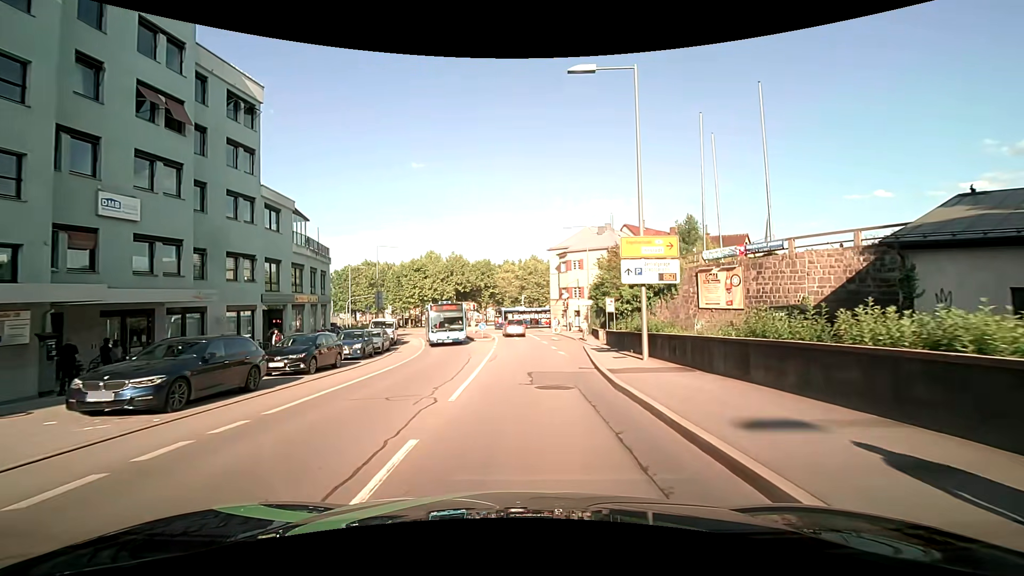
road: tertiary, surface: asphalt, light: Day
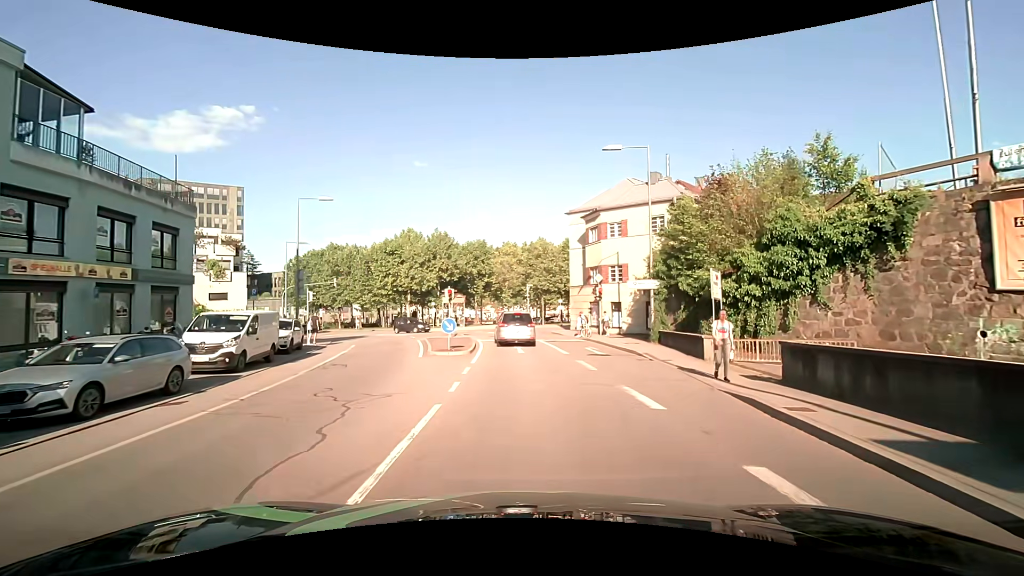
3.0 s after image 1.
(+0.2, +20.4) m; 0°
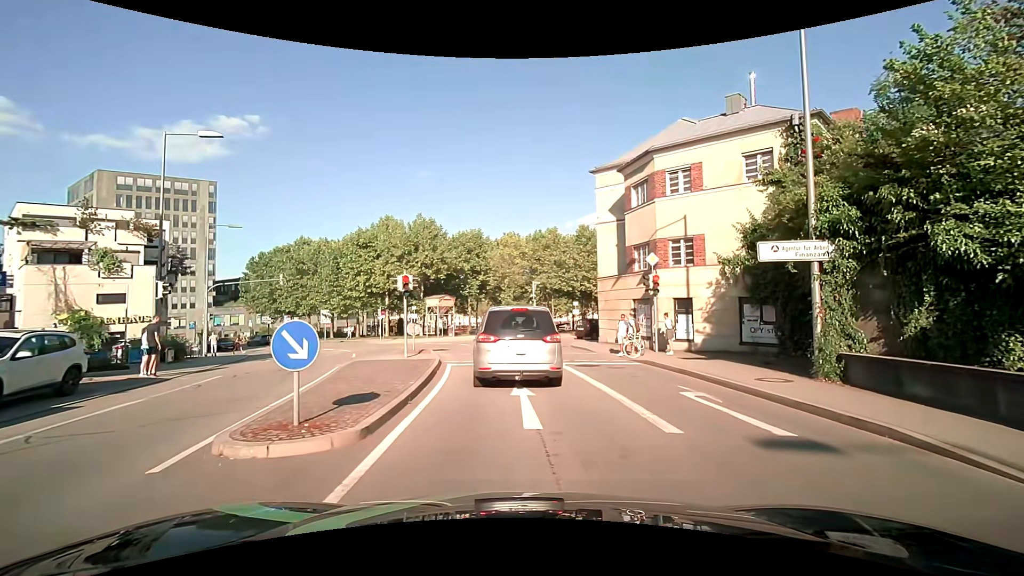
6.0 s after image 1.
(+0.1, +13.1) m; -2°
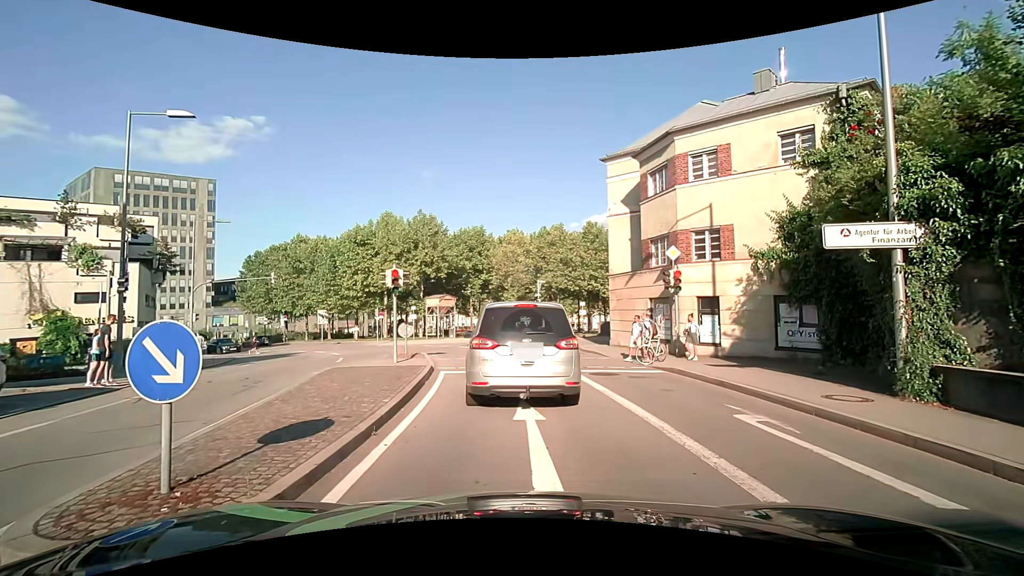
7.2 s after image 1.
(+0.1, +2.1) m; +1°
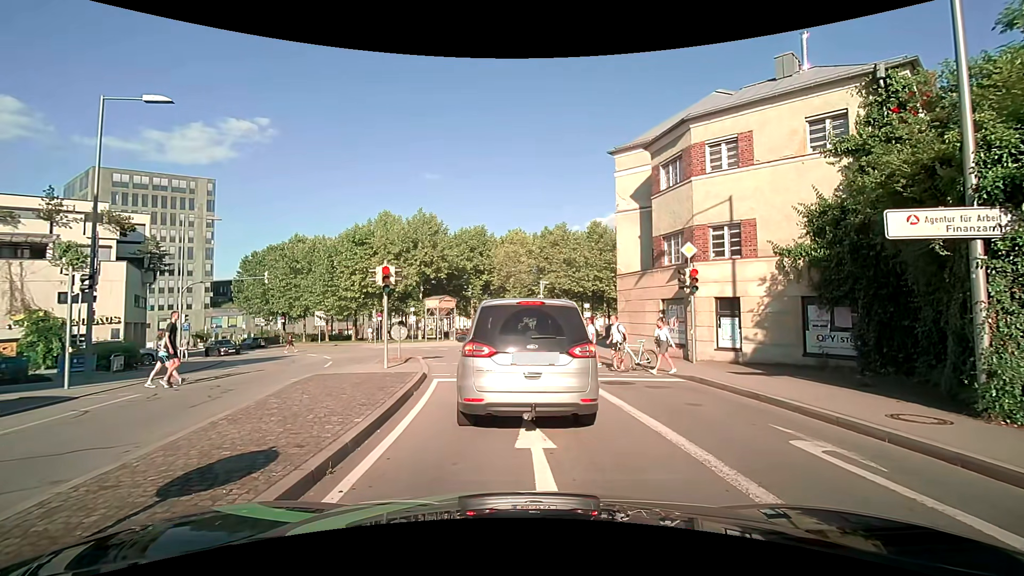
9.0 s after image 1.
(0.0, +1.4) m; 0°
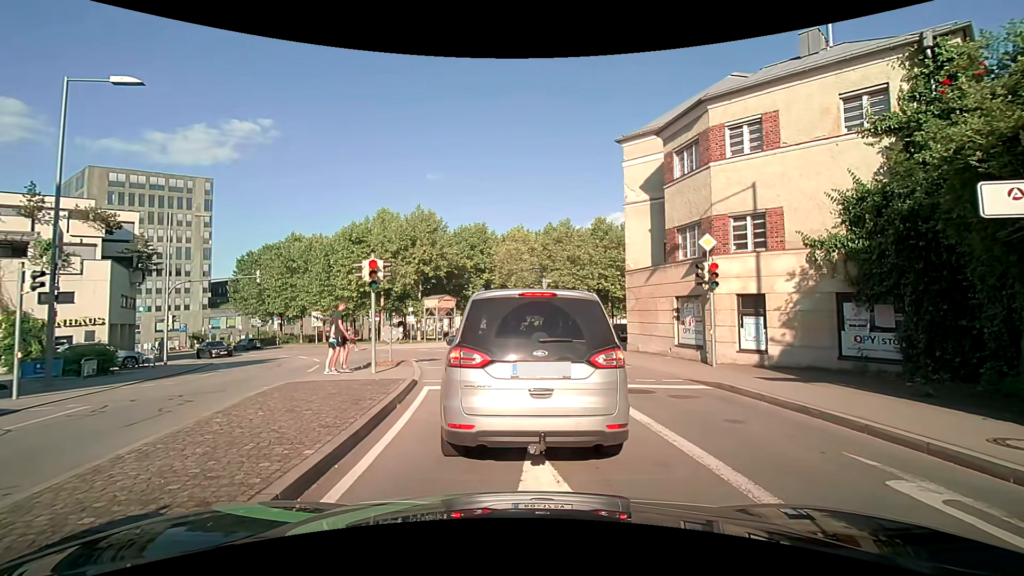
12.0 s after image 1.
(0.0, +1.6) m; 0°
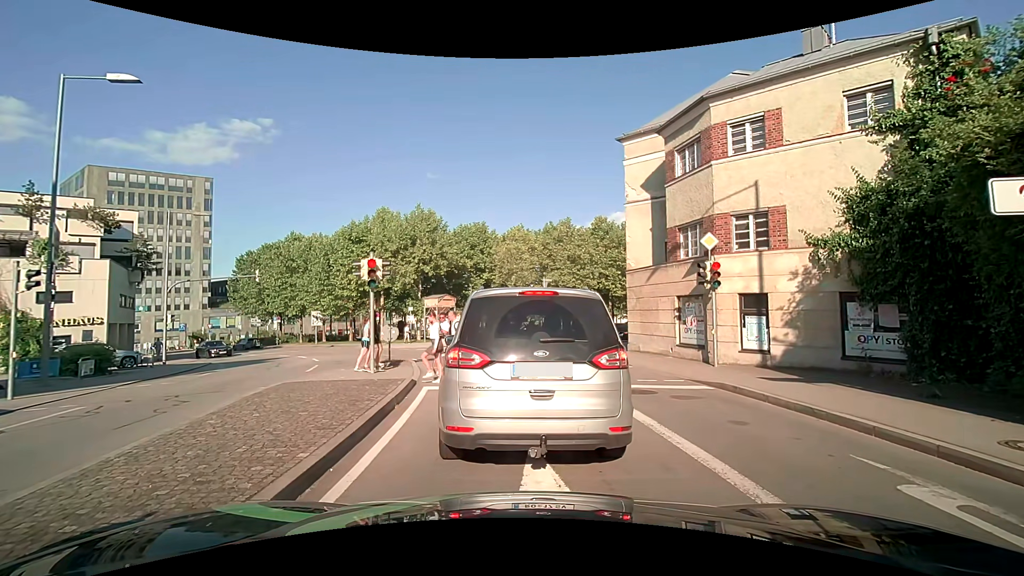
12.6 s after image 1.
(0.0, +0.1) m; 0°
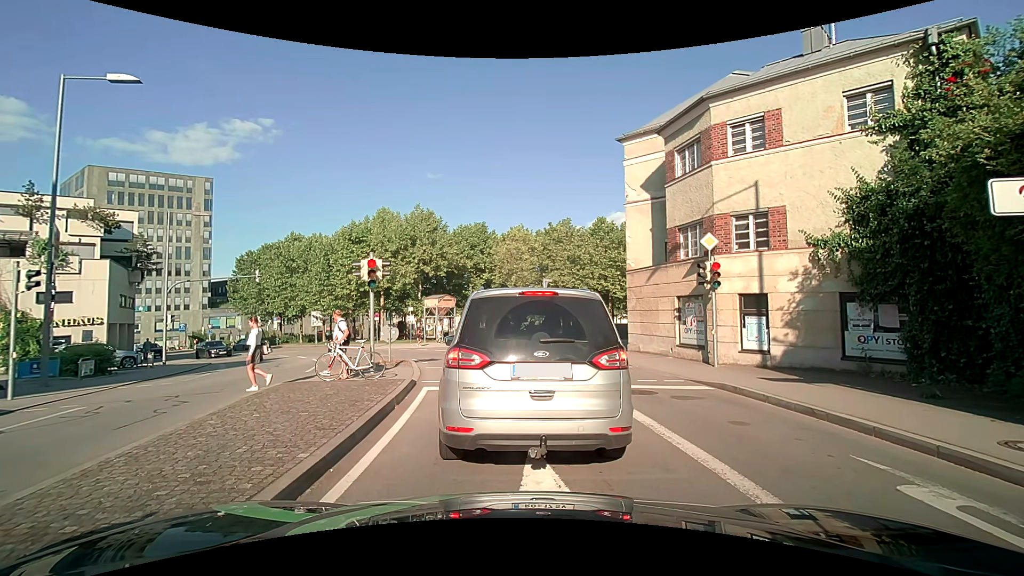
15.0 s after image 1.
(0.0, +0.1) m; 0°
